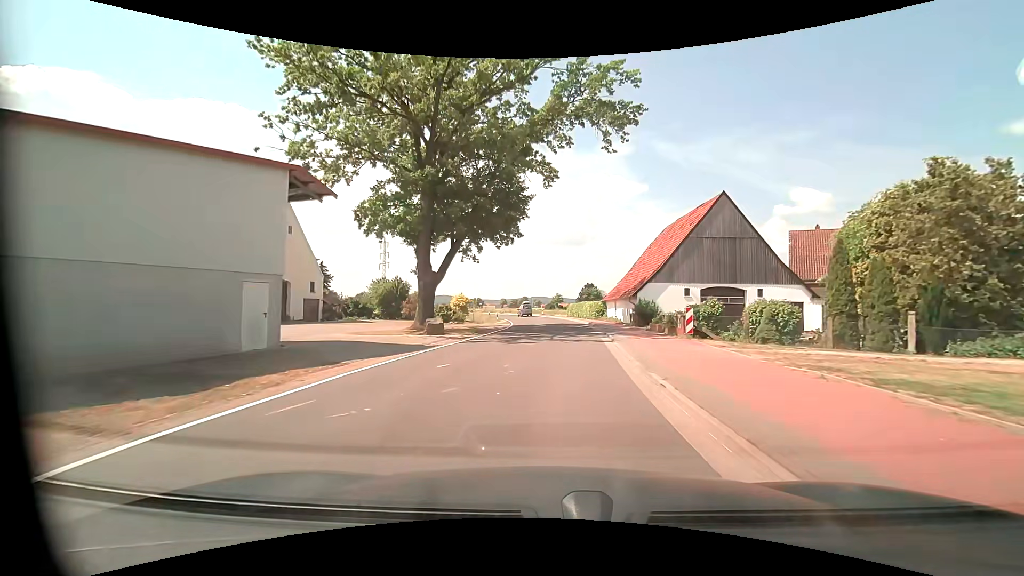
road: tertiary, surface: asphalt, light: Day
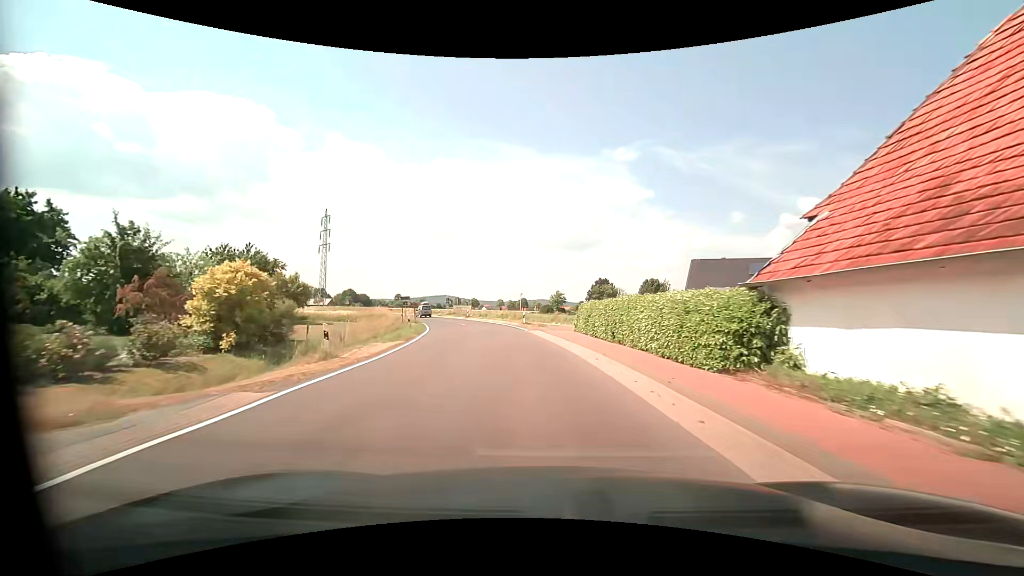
(+1.4, +38.8) m; 0°
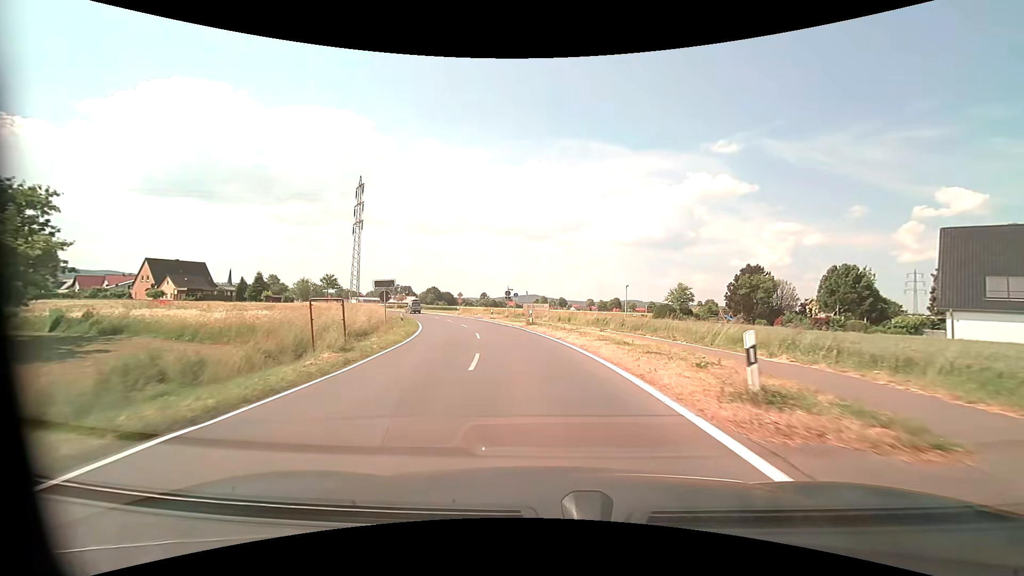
(-3.0, +30.8) m; -10°
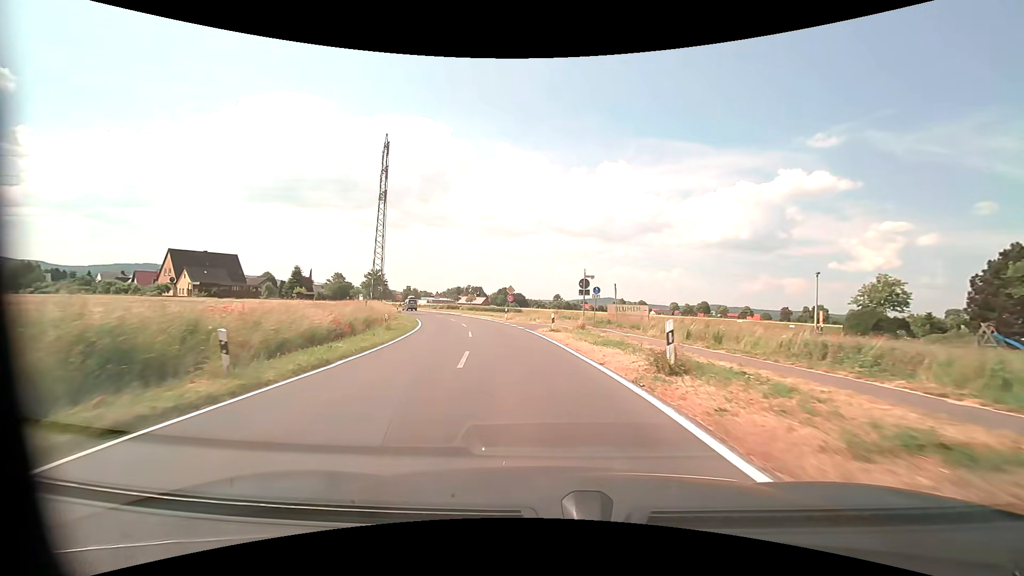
(-1.7, +23.2) m; -9°
